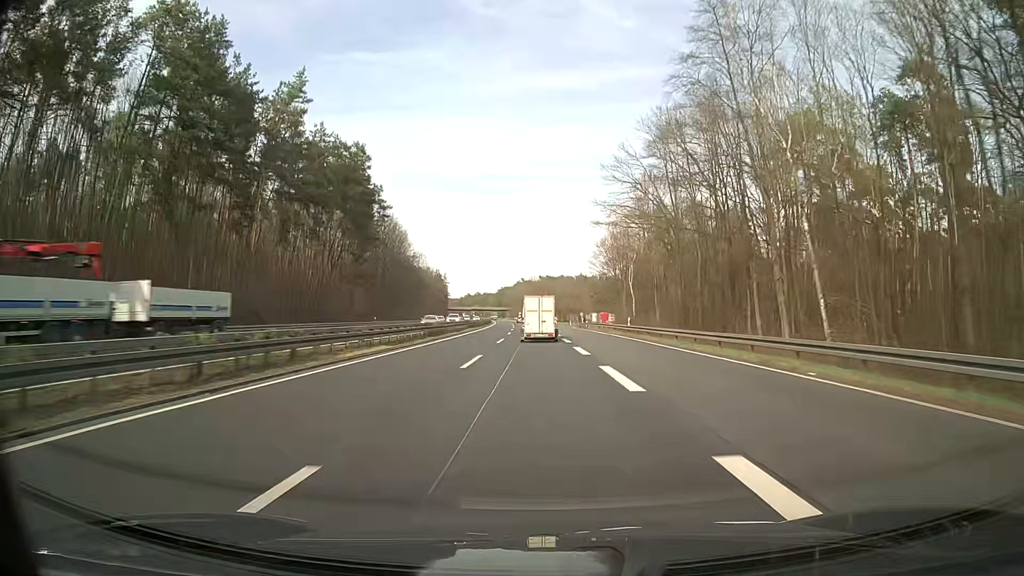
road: trunk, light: Day
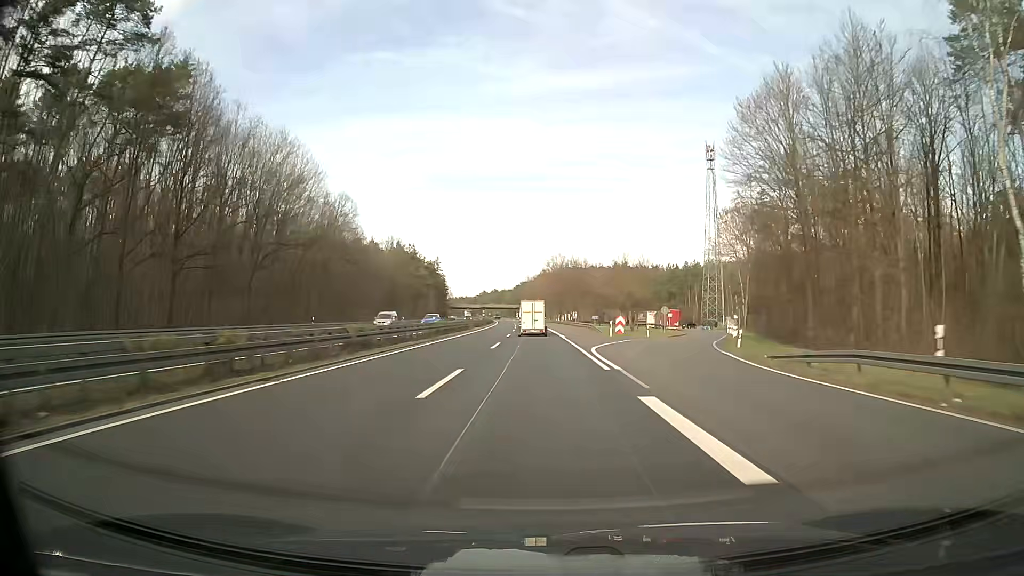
(-1.3, +79.1) m; -2°
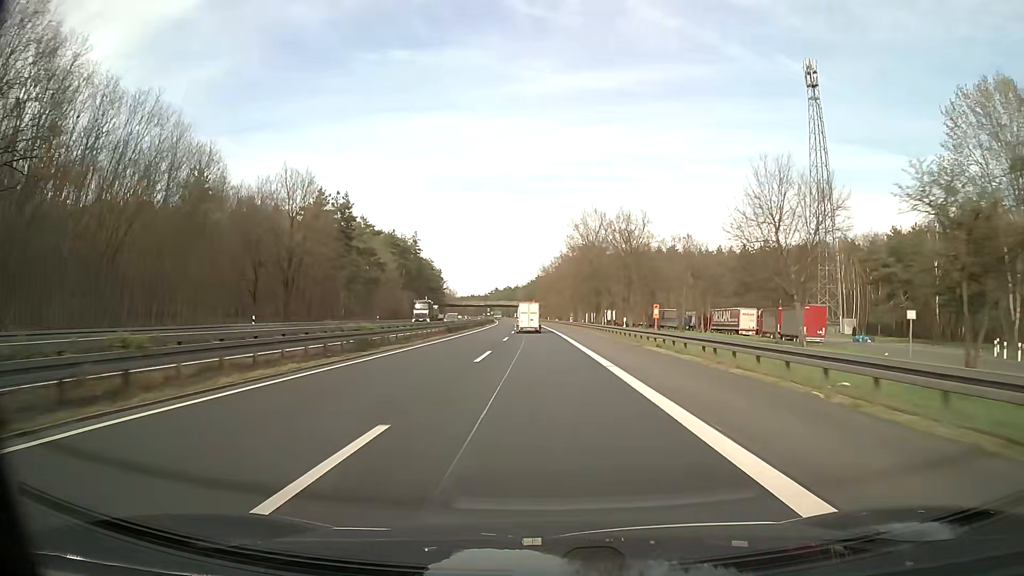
(-0.9, +63.4) m; -1°
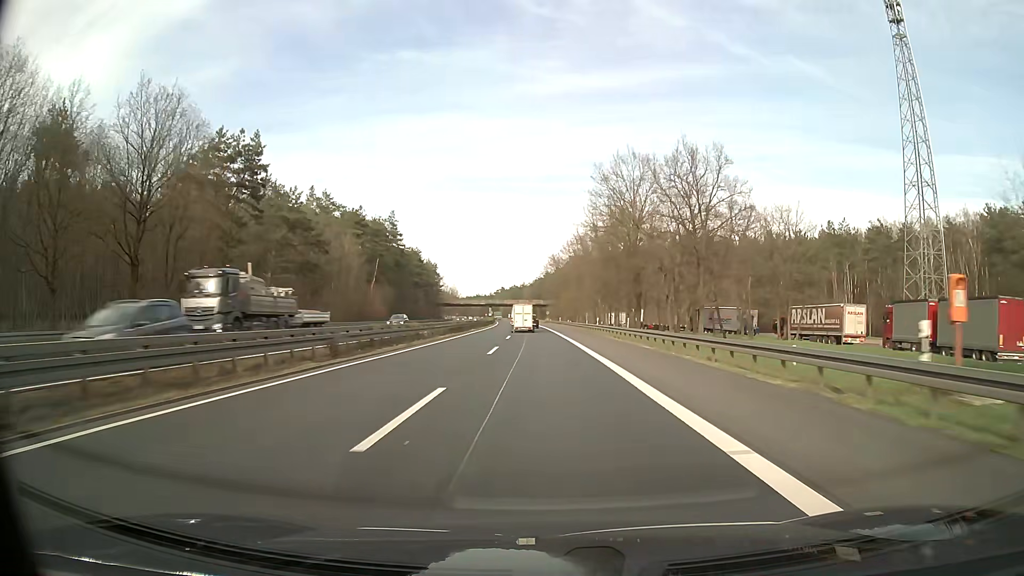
(-0.2, +31.7) m; -1°
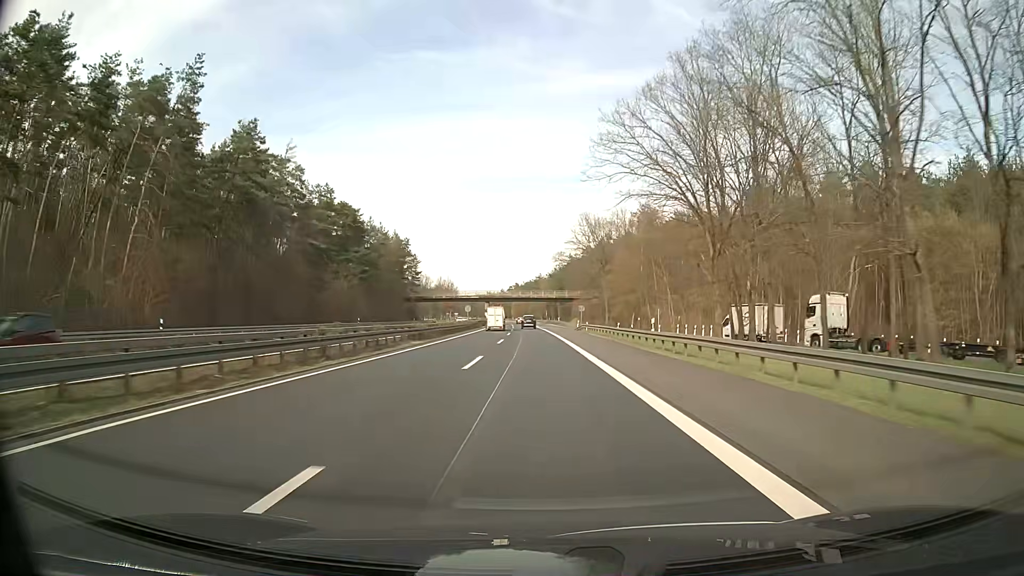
(-1.1, +79.3) m; -1°
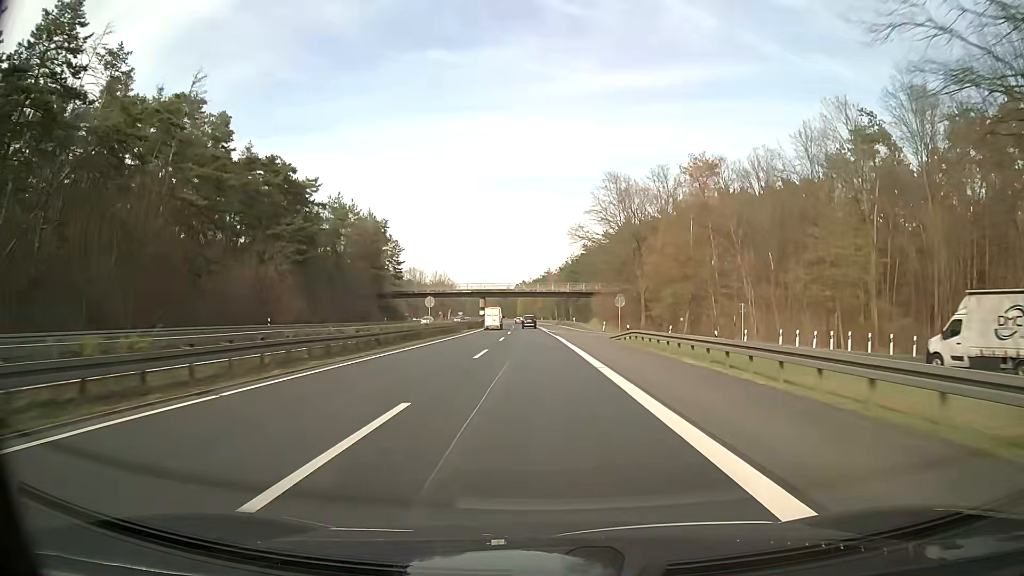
(-0.3, +31.7) m; -1°
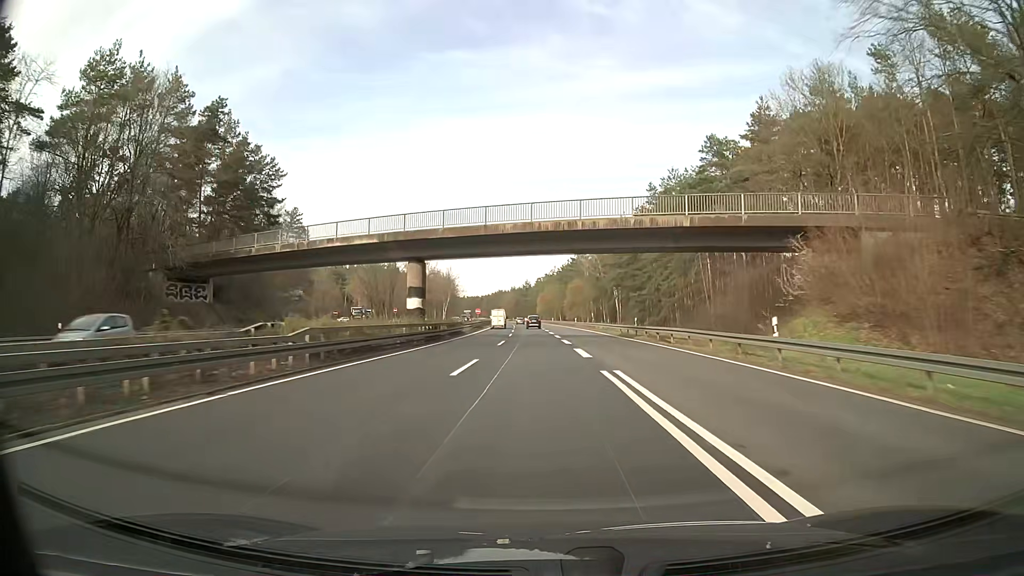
(-1.5, +79.1) m; -3°
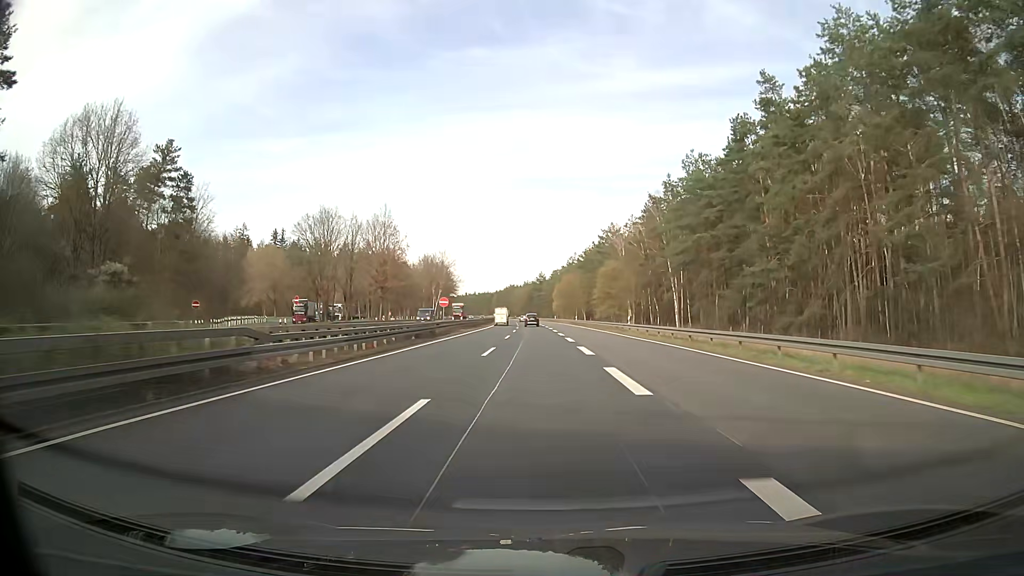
(-0.2, +47.4) m; 0°
